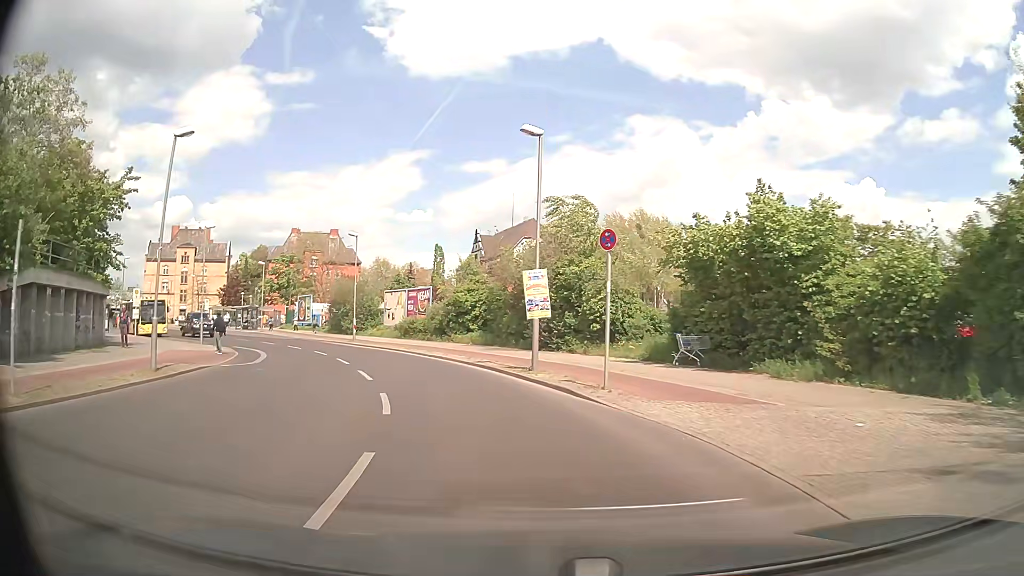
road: unclassified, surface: asphalt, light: Day
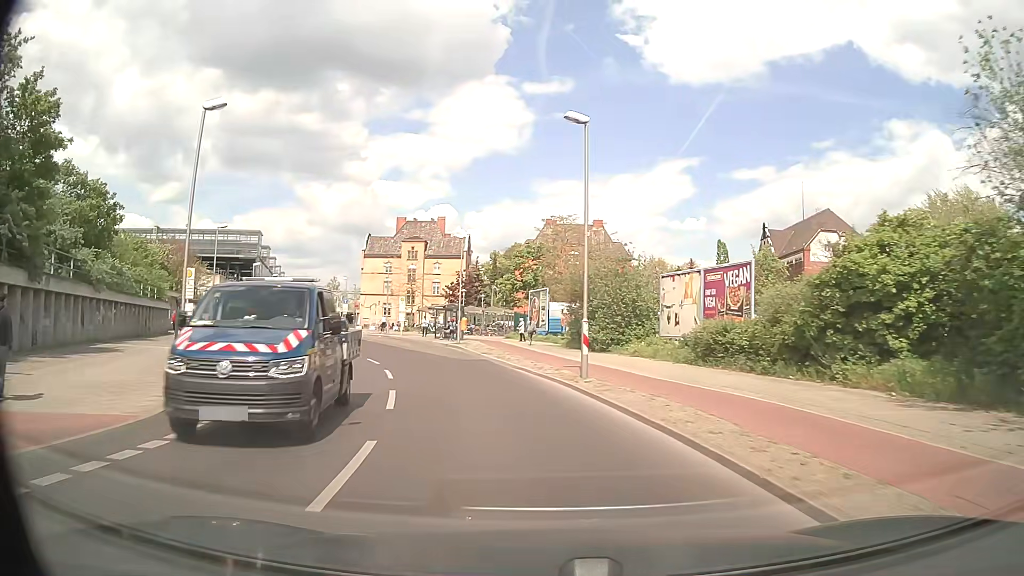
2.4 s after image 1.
(-9.1, +22.0) m; -34°
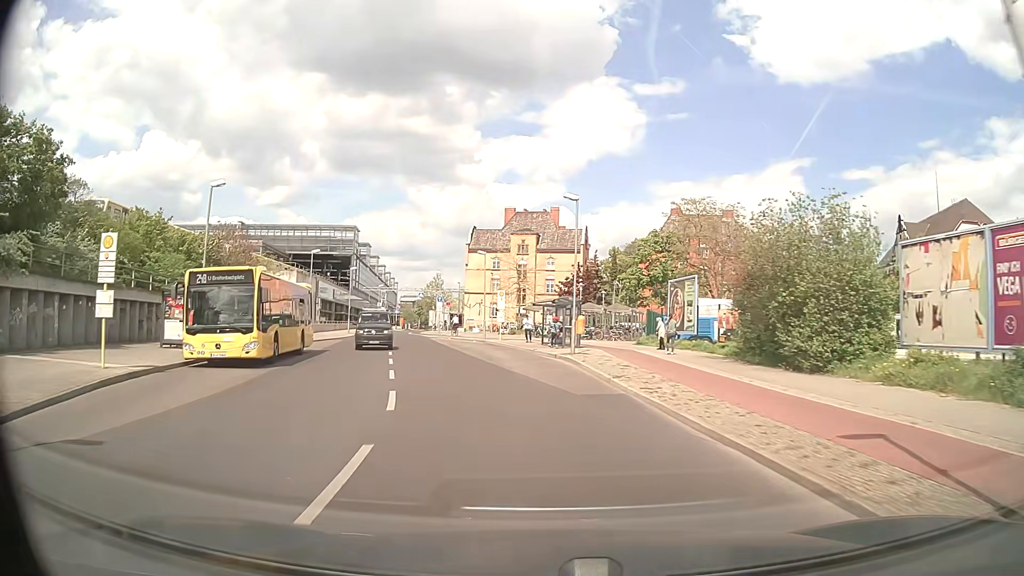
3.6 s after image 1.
(-1.3, +12.7) m; -10°
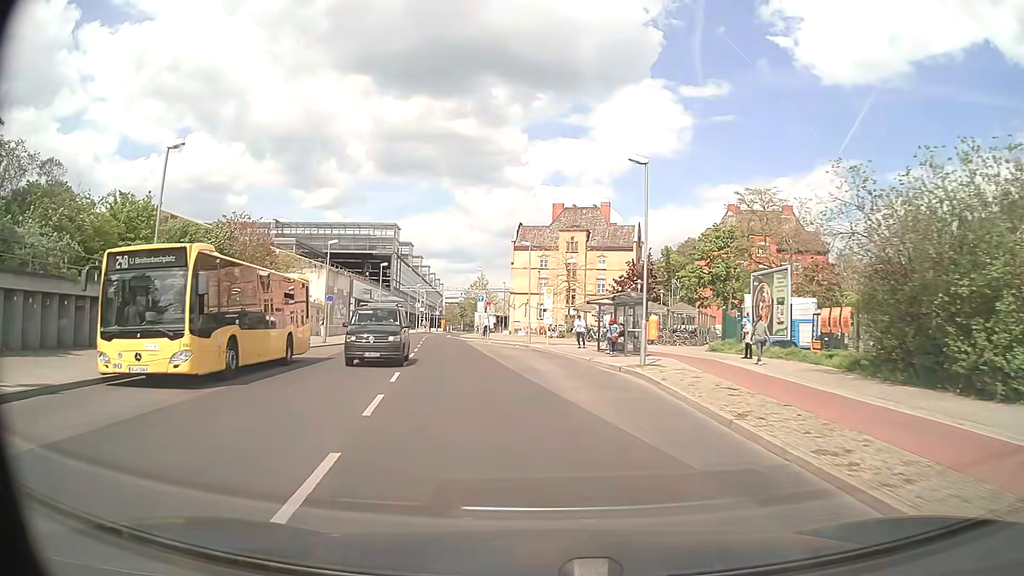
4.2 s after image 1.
(-0.3, +6.7) m; -5°
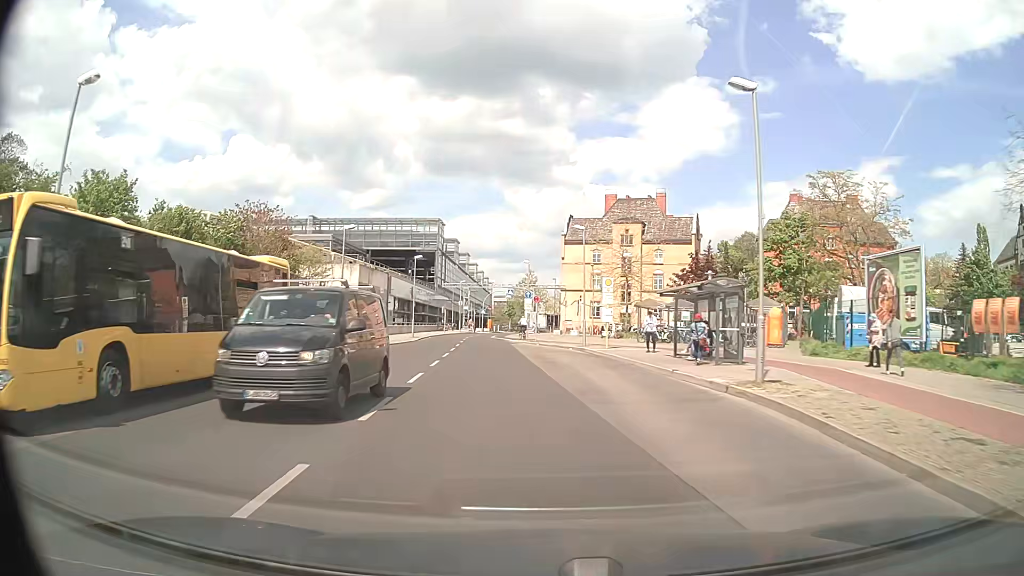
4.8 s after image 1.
(-0.1, +6.8) m; -3°
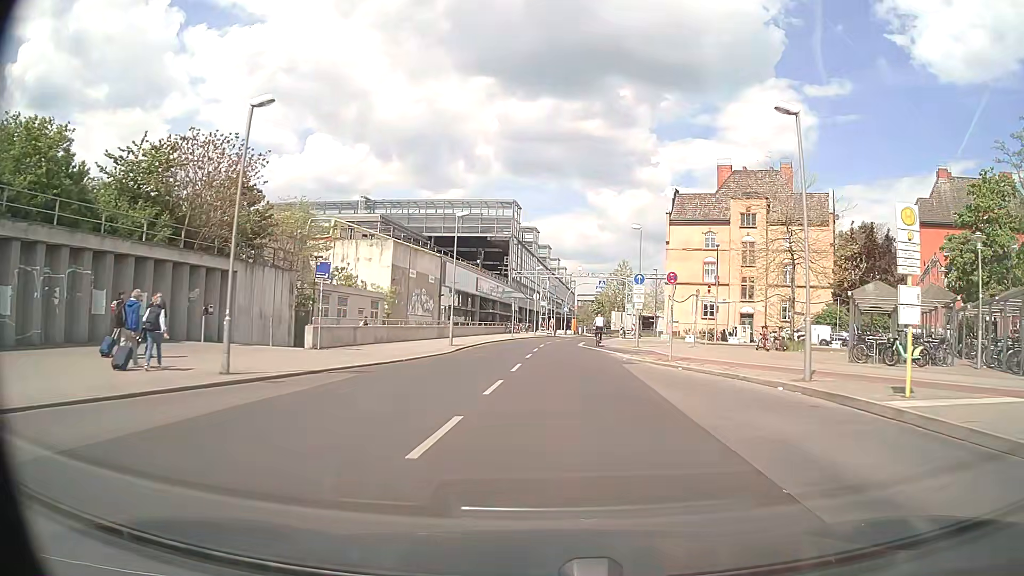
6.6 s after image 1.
(-2.0, +20.8) m; -8°
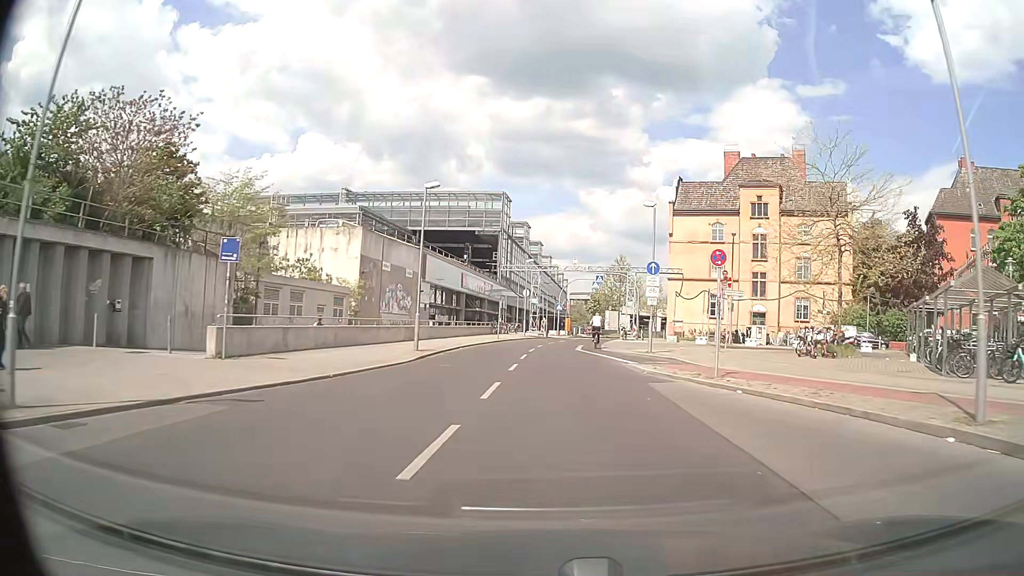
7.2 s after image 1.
(0.0, +6.9) m; +1°
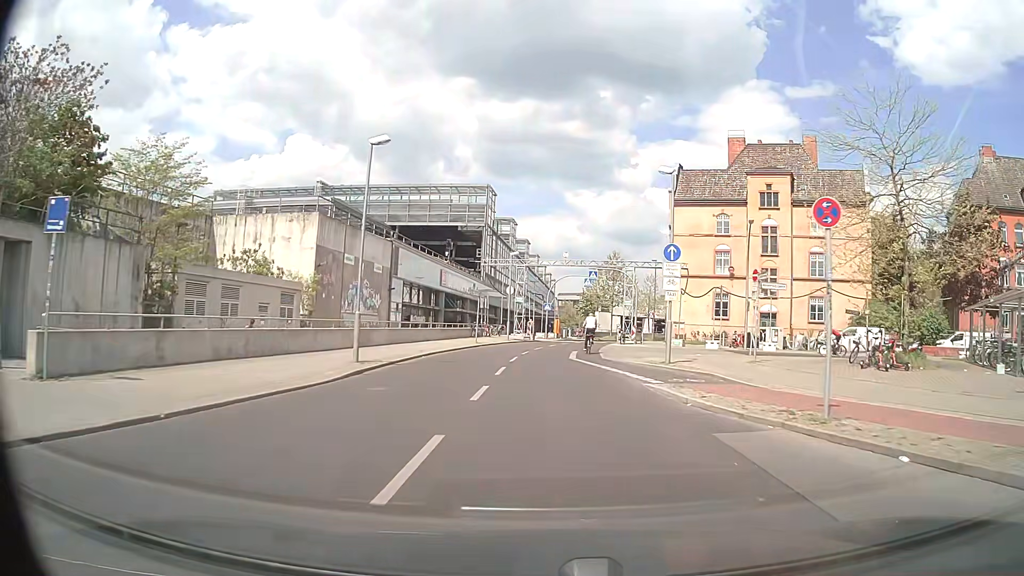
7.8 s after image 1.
(+0.1, +6.8) m; +1°
(0, +10) (0, +20) (+1, +30) (+2, +40) (+3, +50) (+6, +60) (+9, +69) (+12, +78) (+17, +87) (+21, +96) m
